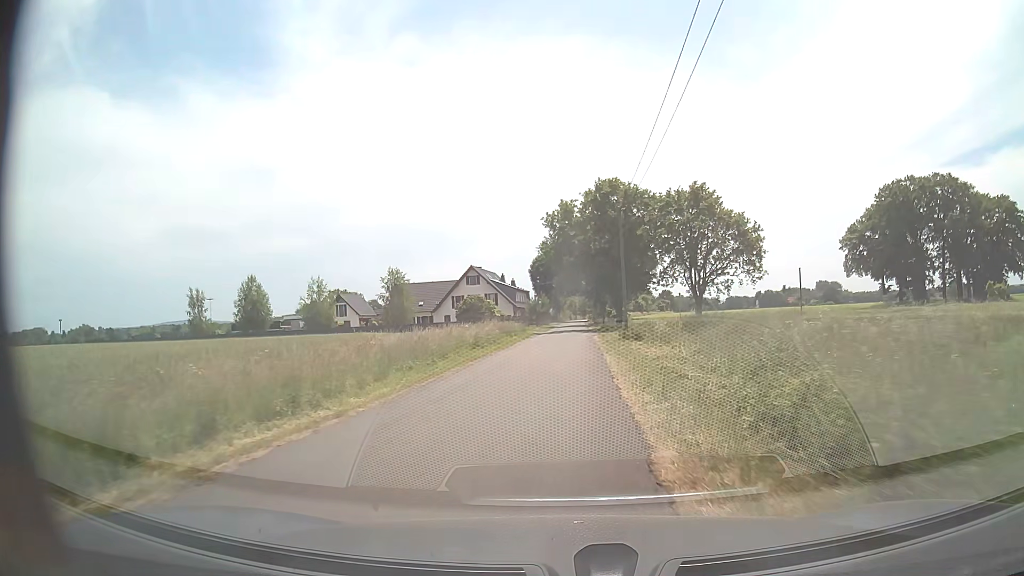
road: unclassified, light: Day
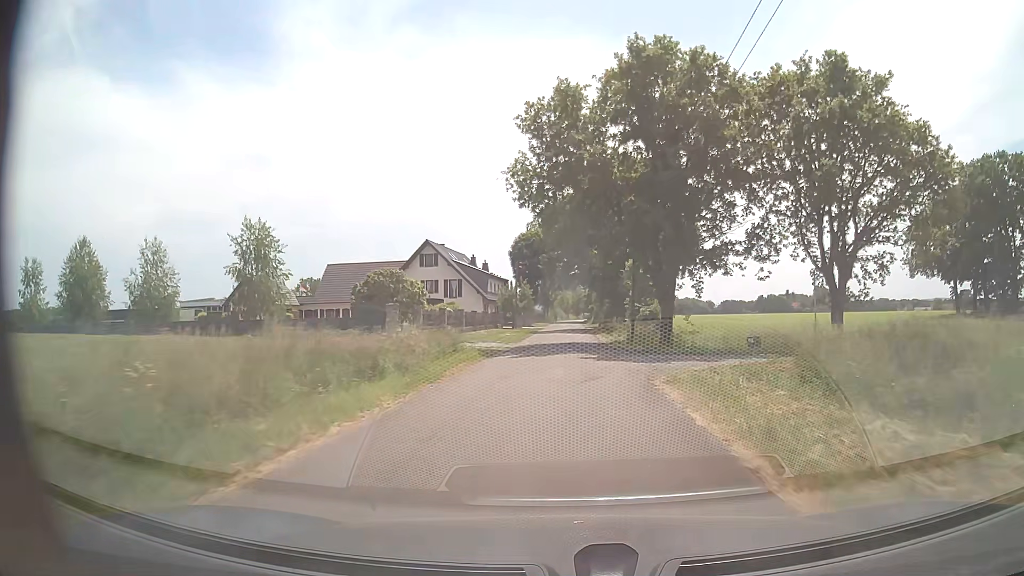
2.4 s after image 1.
(0.0, +32.2) m; +1°
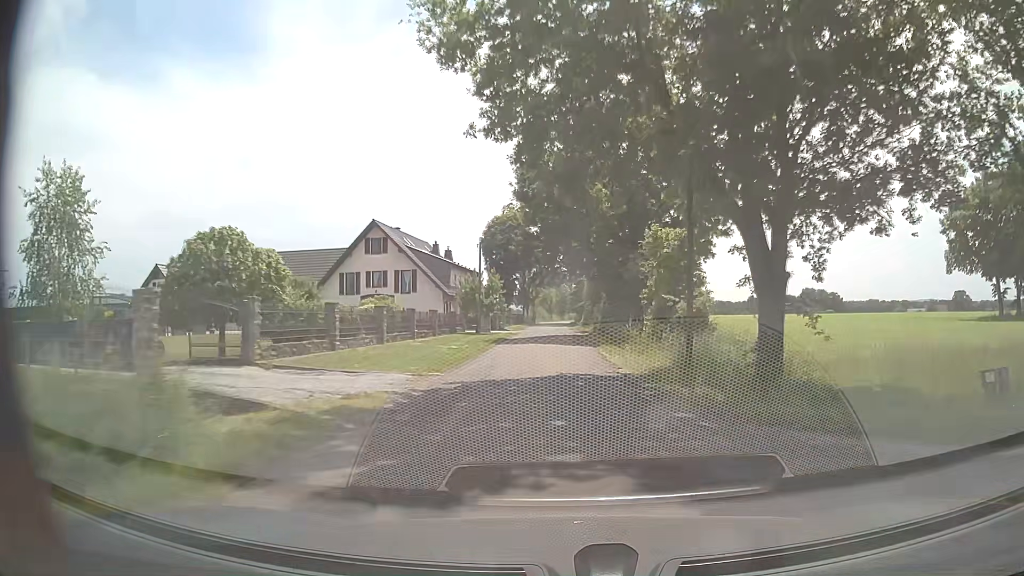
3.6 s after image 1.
(+0.2, +17.3) m; +1°
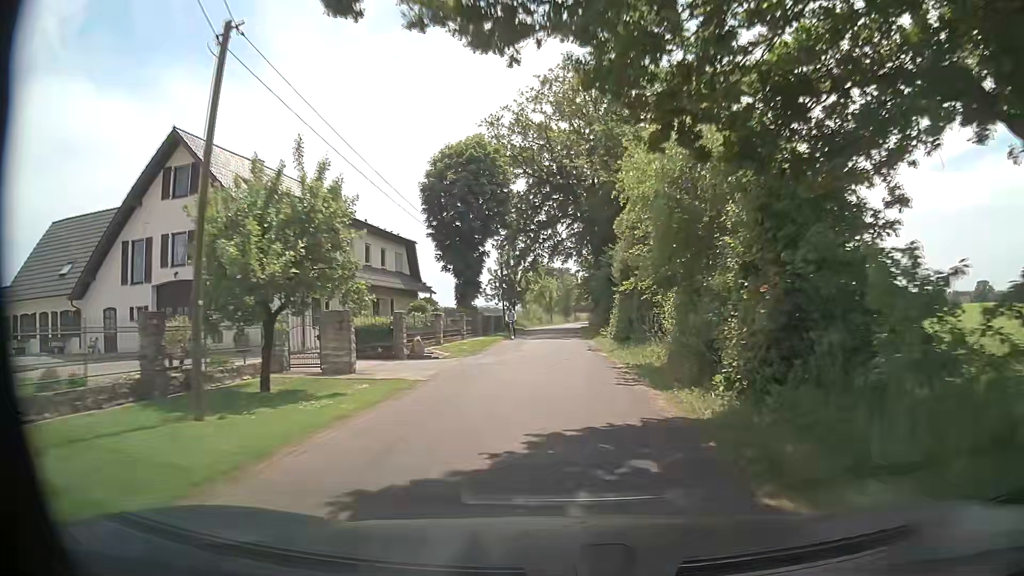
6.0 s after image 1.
(+0.1, +35.8) m; 0°
(0, +10) (0, +20) (0, +30) (0, +40) (0, +50) (+1, +60) (+2, +70) (+3, +80) (+5, +90) (+7, +99) m
